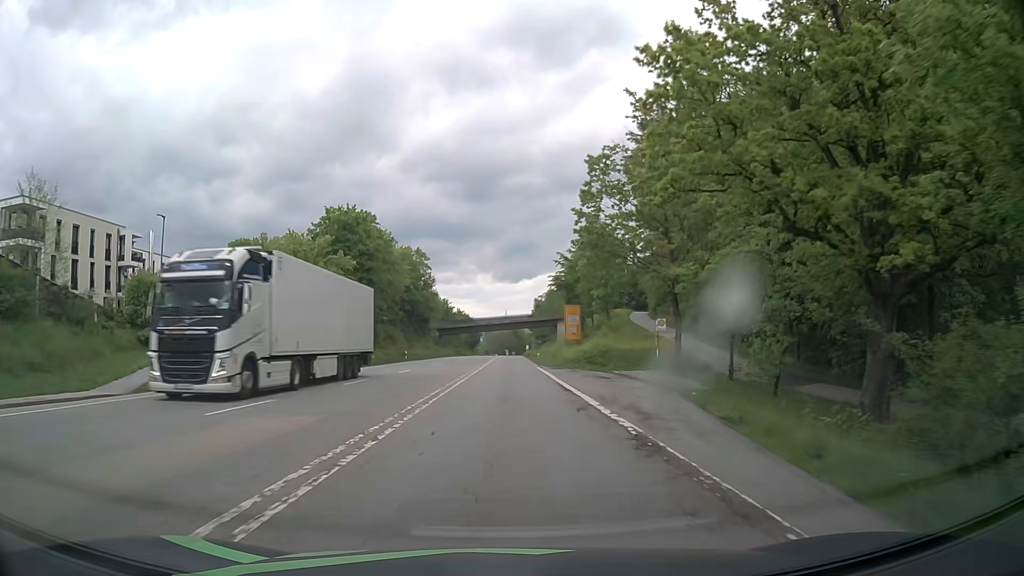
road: secondary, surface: asphalt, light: Day
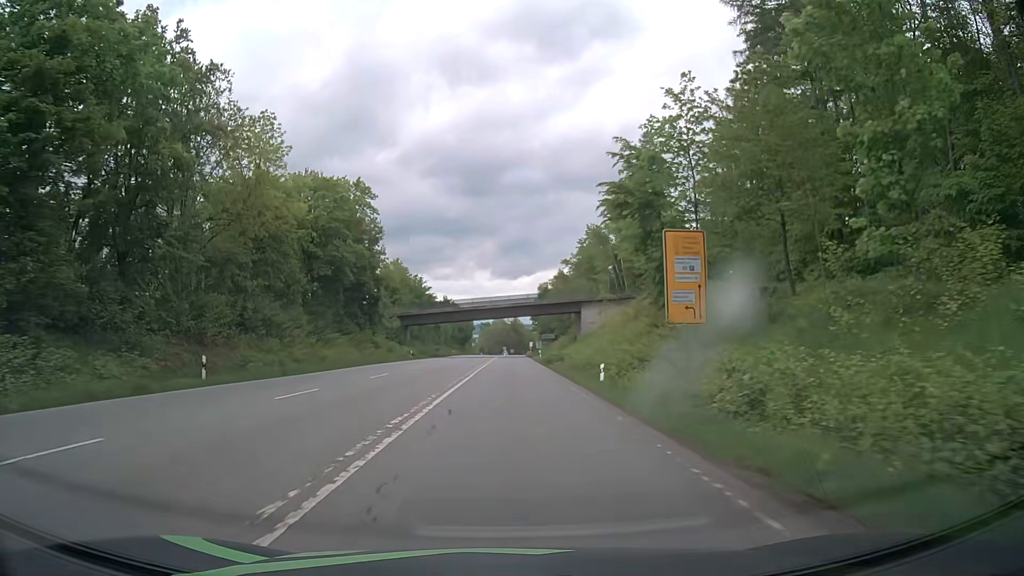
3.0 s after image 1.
(+0.2, +47.4) m; 0°
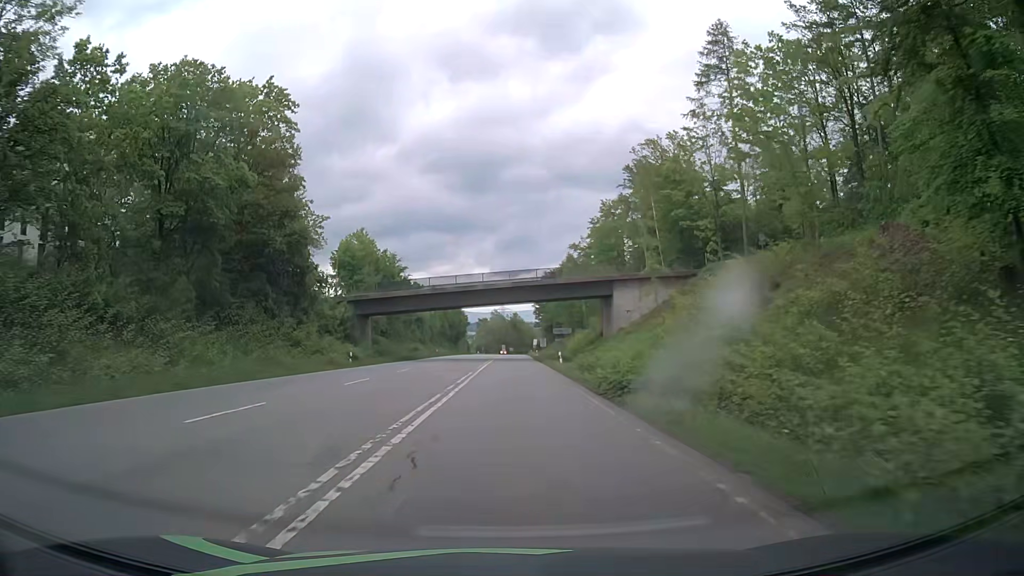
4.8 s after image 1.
(0.0, +27.8) m; 0°
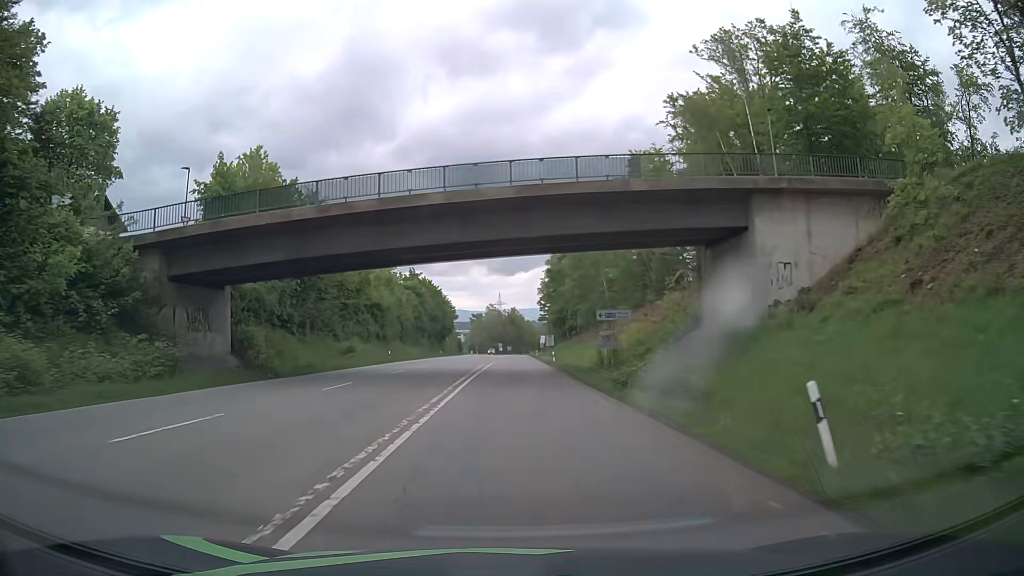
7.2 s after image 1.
(0.0, +37.0) m; 0°
(0, +10) (0, +20) (0, +30) (+1, +40) (+1, +50) (+1, +60) (+1, +70) (+1, +80) (+2, +90) (+2, +100) m
